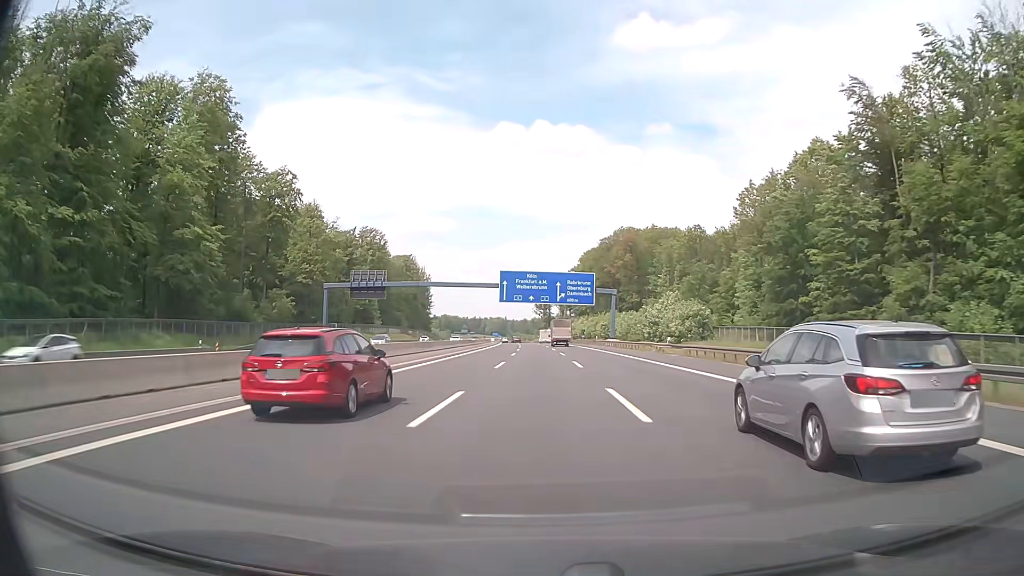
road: motorway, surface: asphalt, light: Day
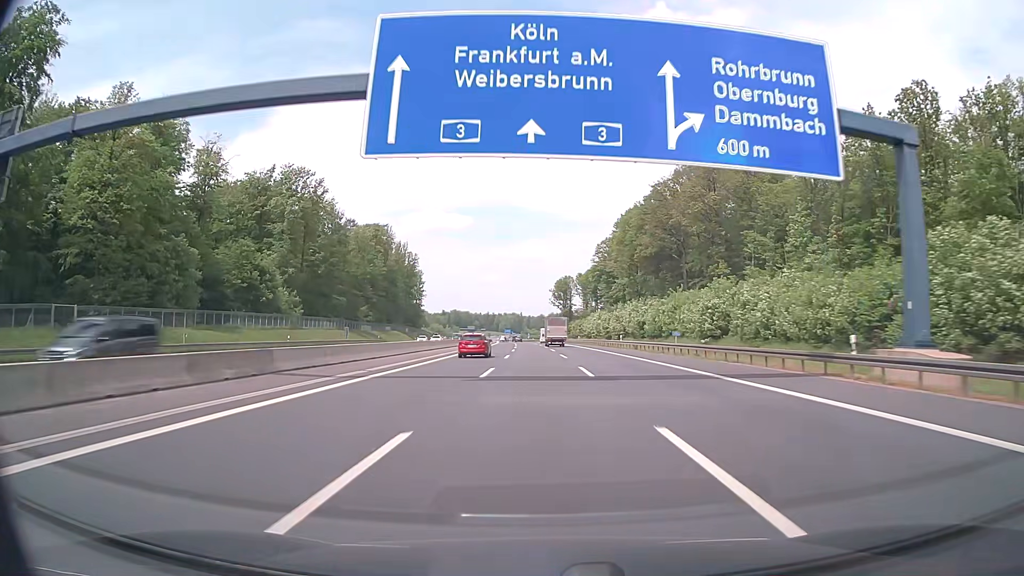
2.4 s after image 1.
(-1.0, +78.2) m; -2°
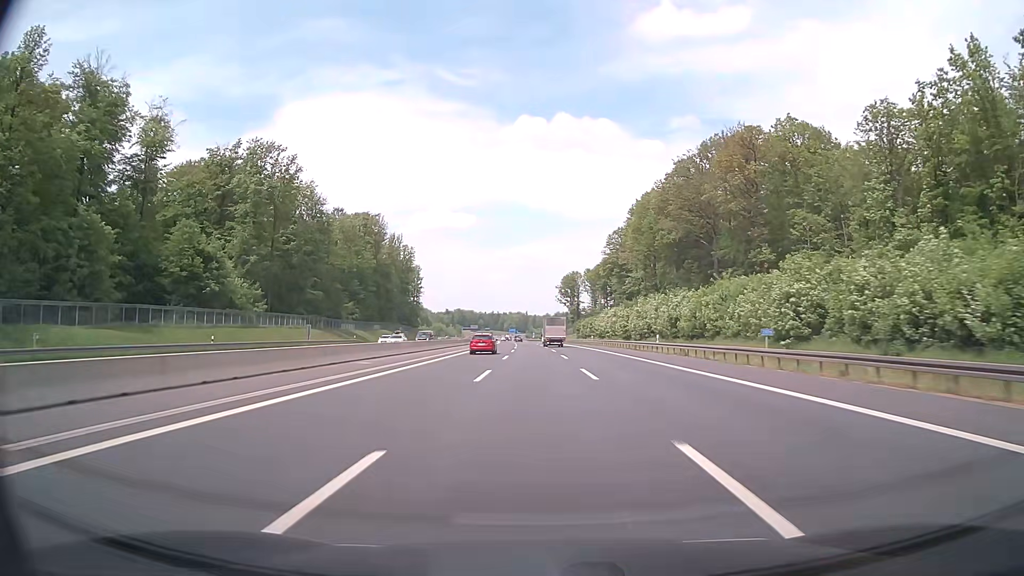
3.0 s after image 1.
(-0.1, +19.6) m; 0°
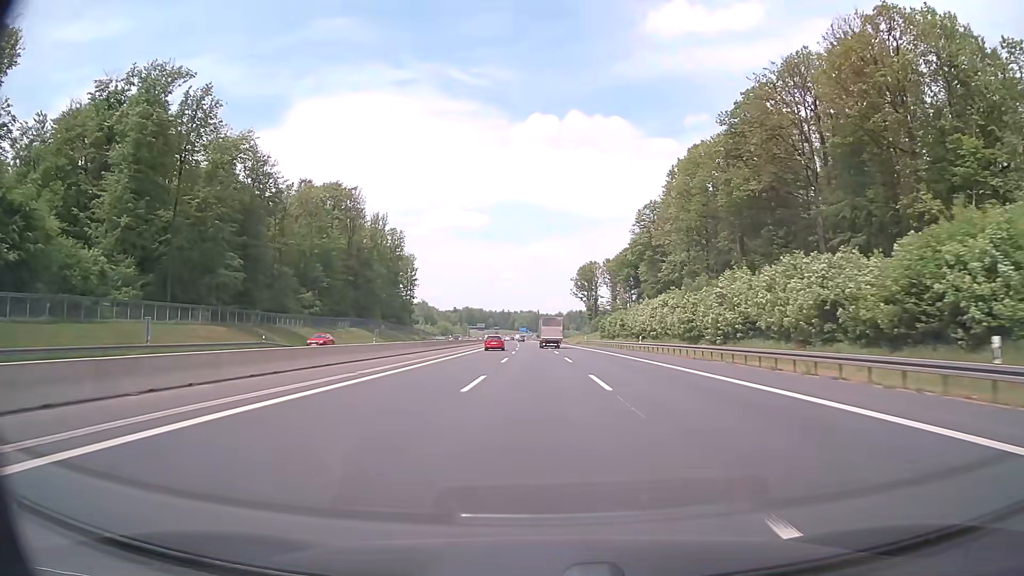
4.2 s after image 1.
(-0.4, +39.1) m; -1°
(0, +10) (0, +20) (0, +30) (0, +40) (0, +50) (-1, +60) (-1, +70) (-1, +80) (-1, +90) (-2, +100) m
